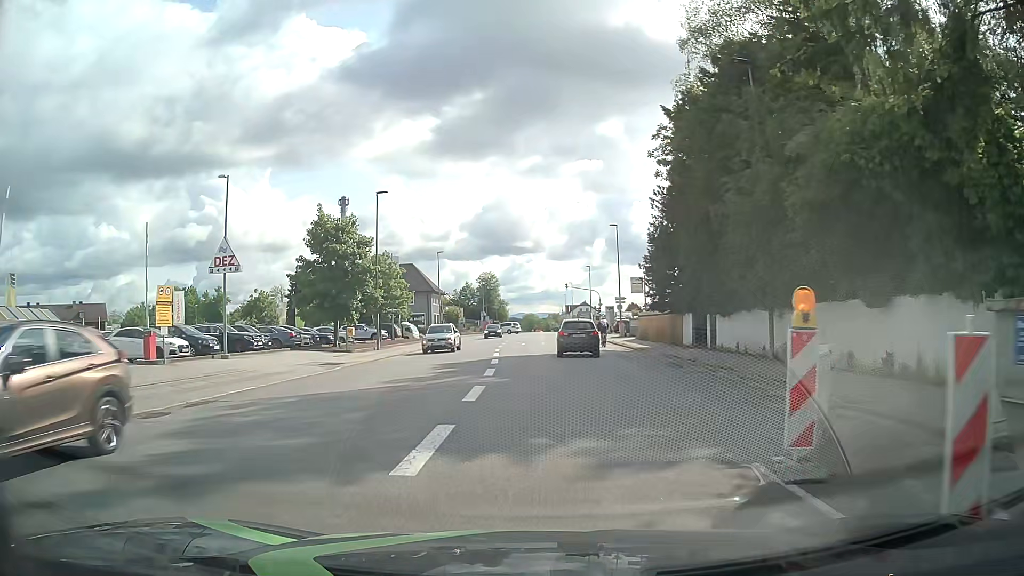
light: Day
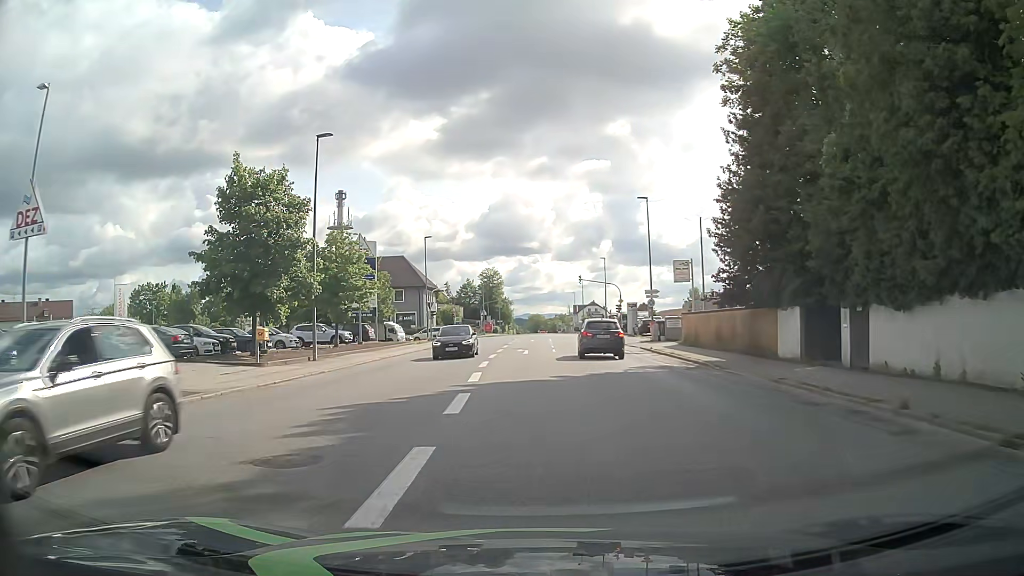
(0.0, +13.8) m; 0°
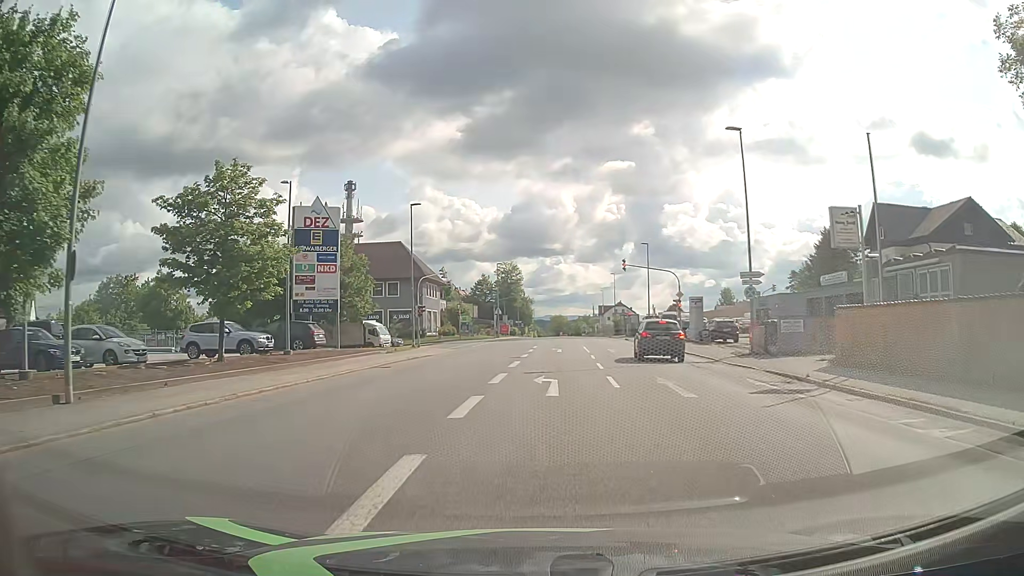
(-0.3, +18.4) m; -2°
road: tertiary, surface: asphalt
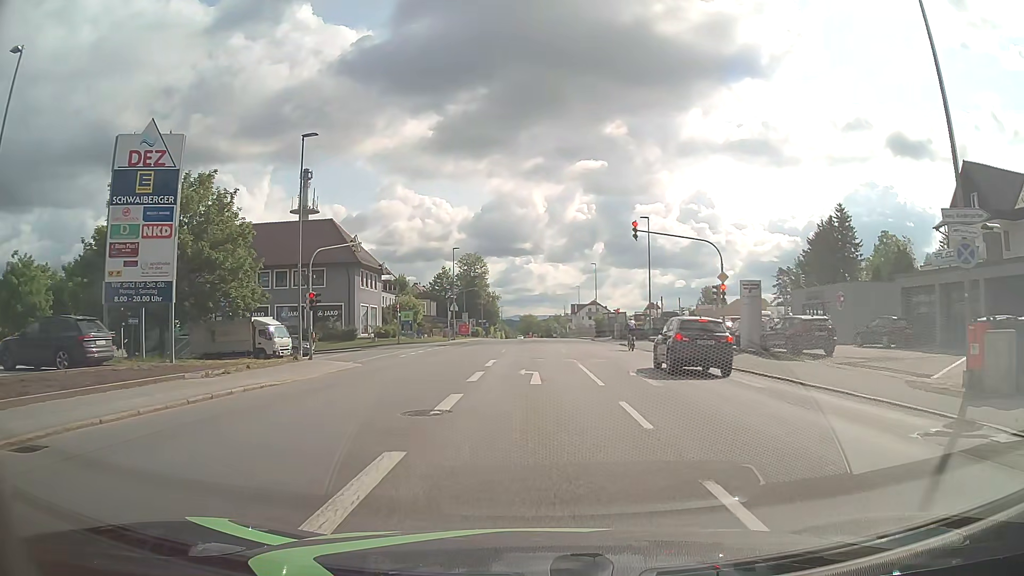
(+0.5, +18.1) m; +3°
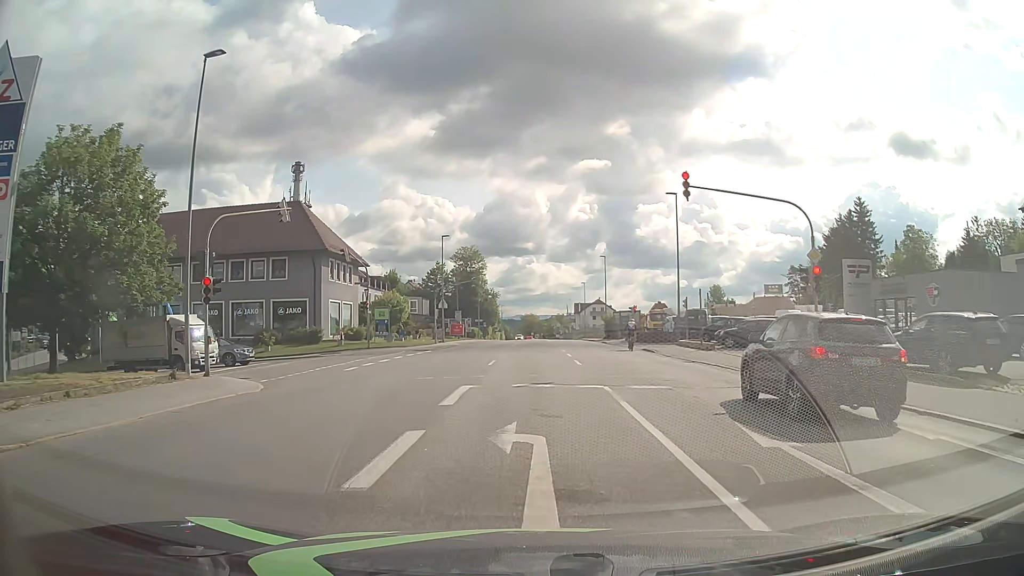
(-0.1, +10.3) m; -1°
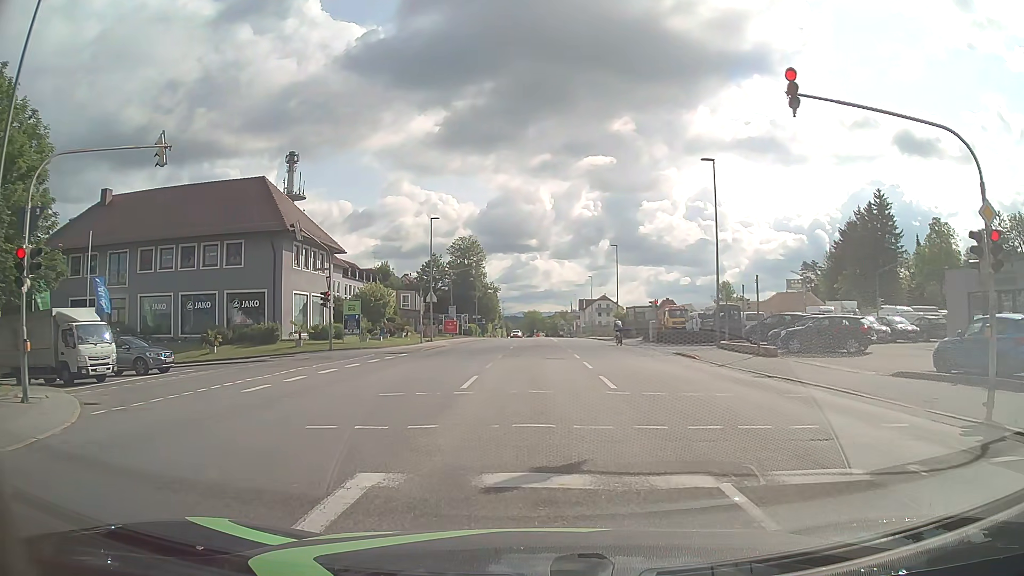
(0.0, +8.7) m; 0°
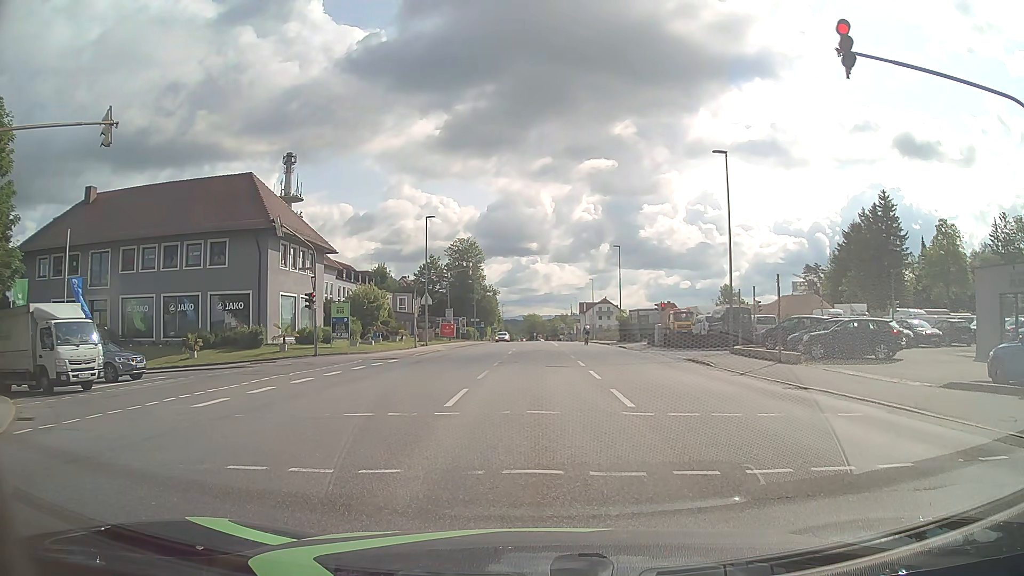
(0.0, +2.3) m; -1°
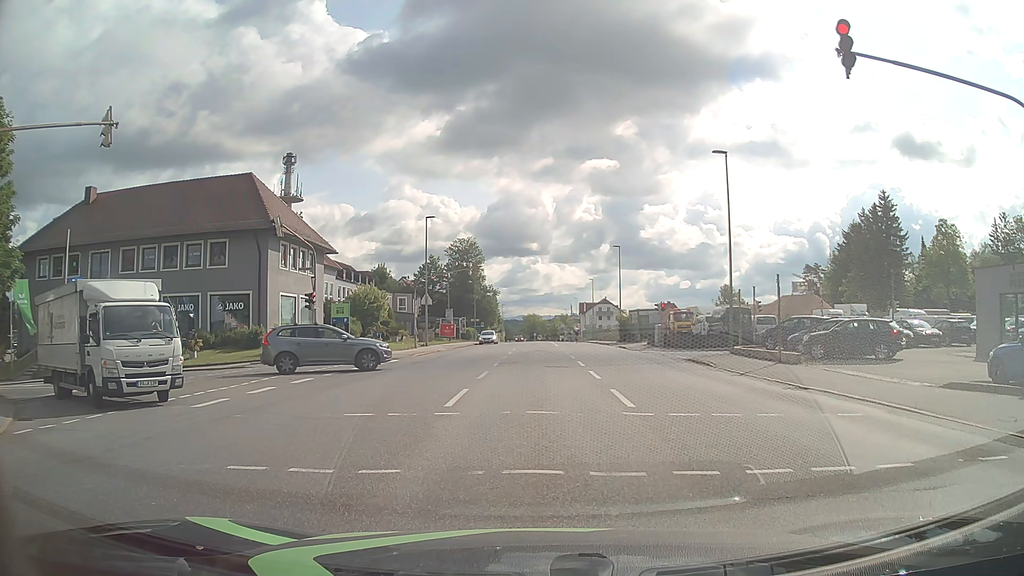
(0.0, +0.1) m; 0°
